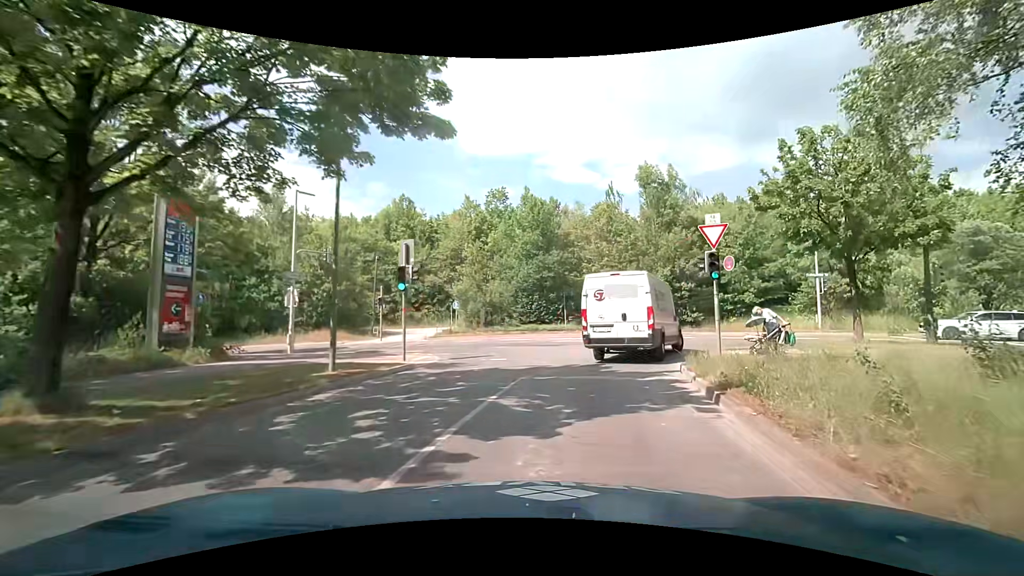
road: residential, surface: asphalt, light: Day
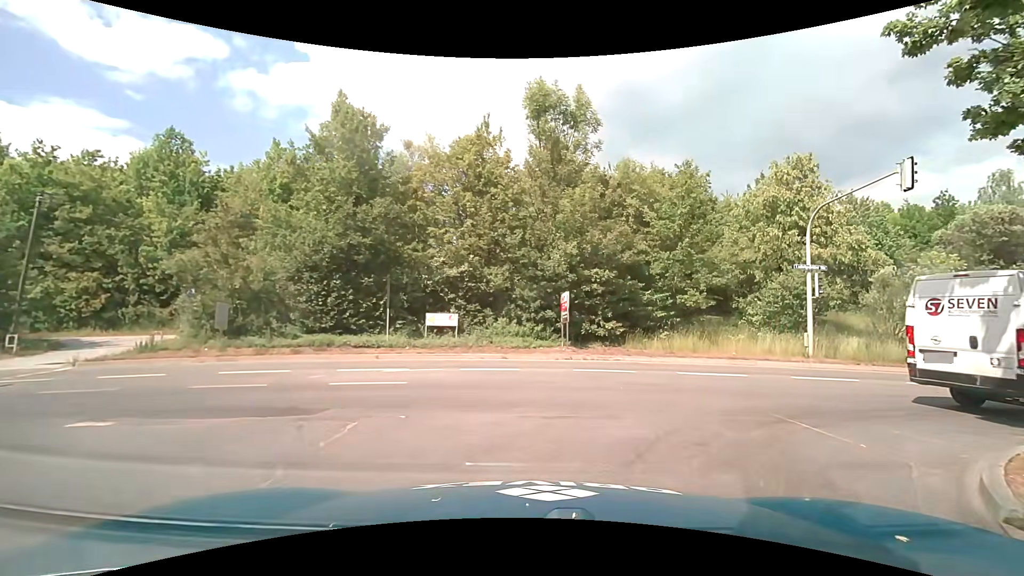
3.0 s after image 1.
(+1.7, +15.4) m; +15°
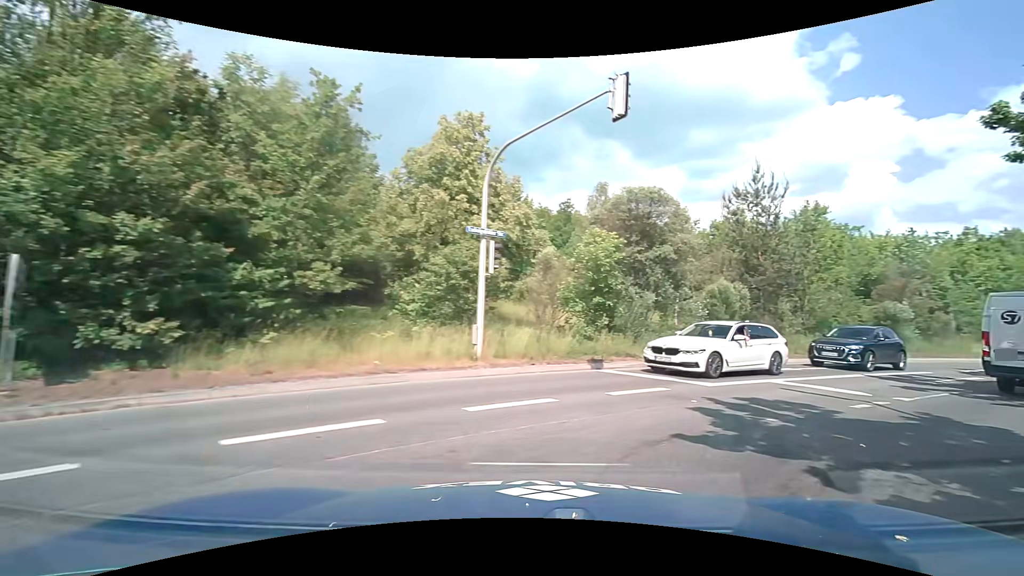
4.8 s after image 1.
(+2.6, +8.0) m; +39°
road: tertiary
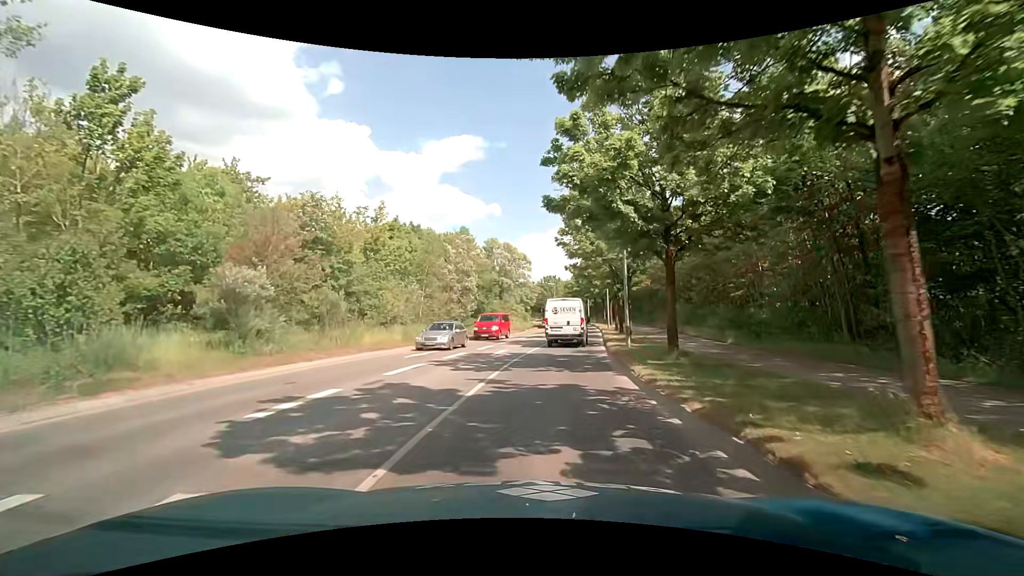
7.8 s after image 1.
(+12.4, +14.9) m; +53°
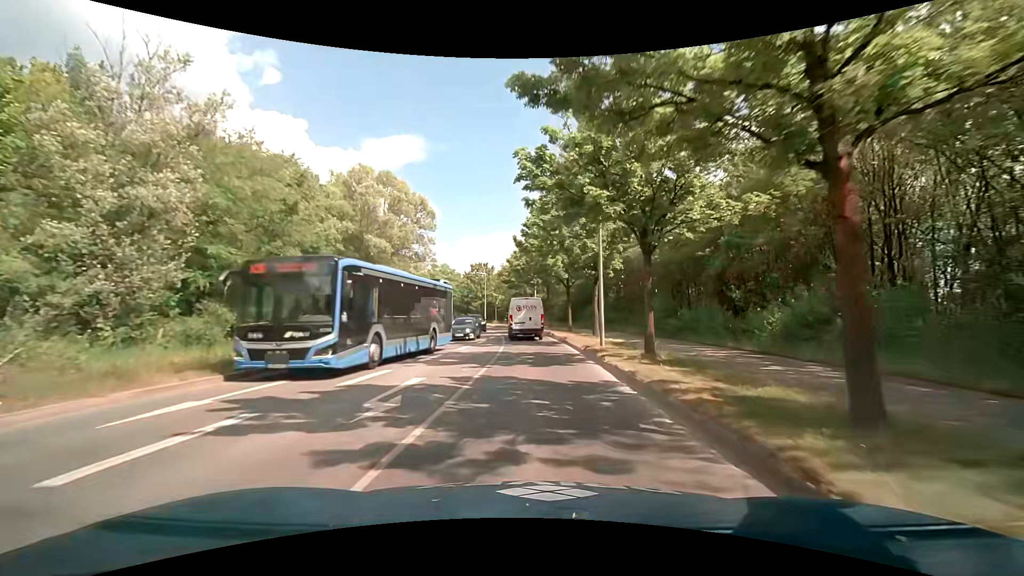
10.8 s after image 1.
(+2.9, +32.9) m; +7°
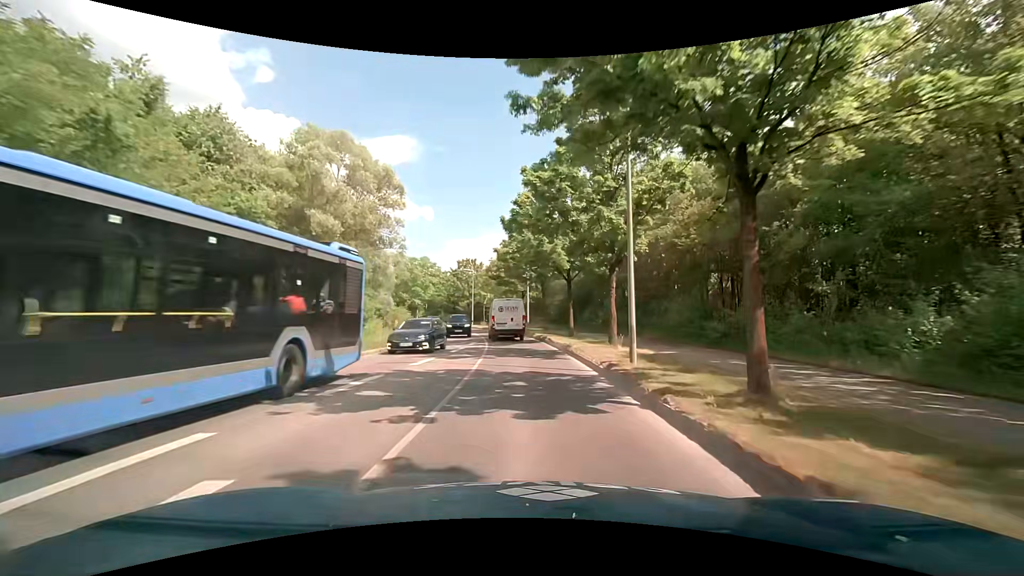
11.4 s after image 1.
(+0.1, +7.3) m; +1°
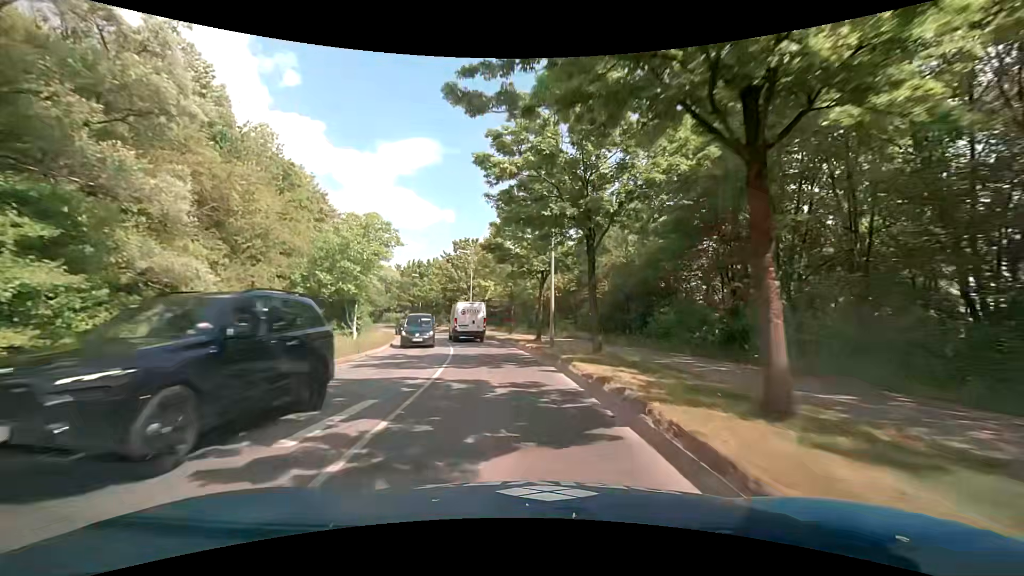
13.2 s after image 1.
(+0.2, +21.9) m; -1°
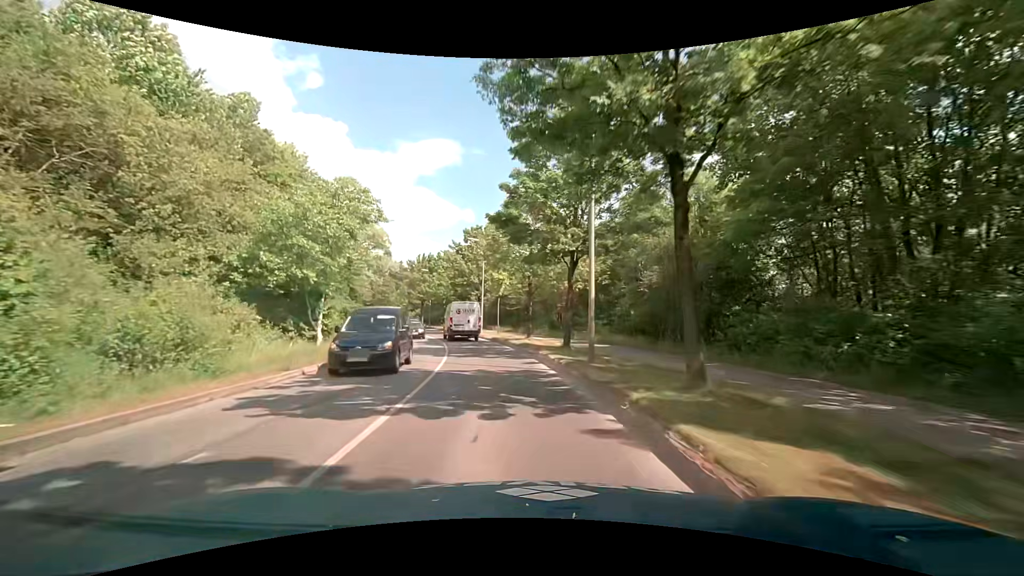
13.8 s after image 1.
(-0.2, +7.4) m; -2°
(0, +10) (-2, +20) (-4, +30) (-6, +39) (-9, +49) (-13, +58) (-18, +67) (-23, +75) (-29, +83) (-36, +91) m
